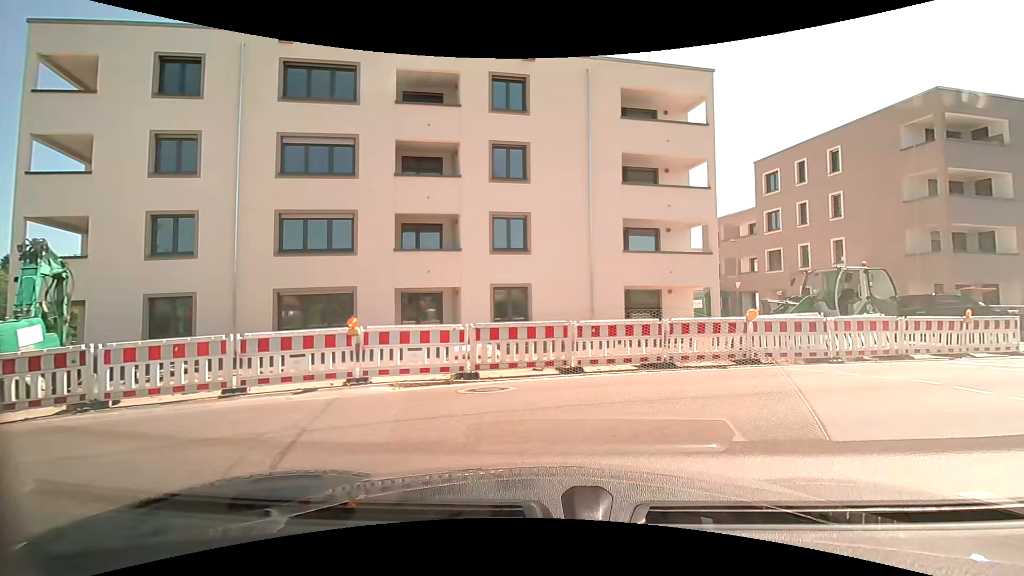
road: residential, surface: asphalt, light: Day
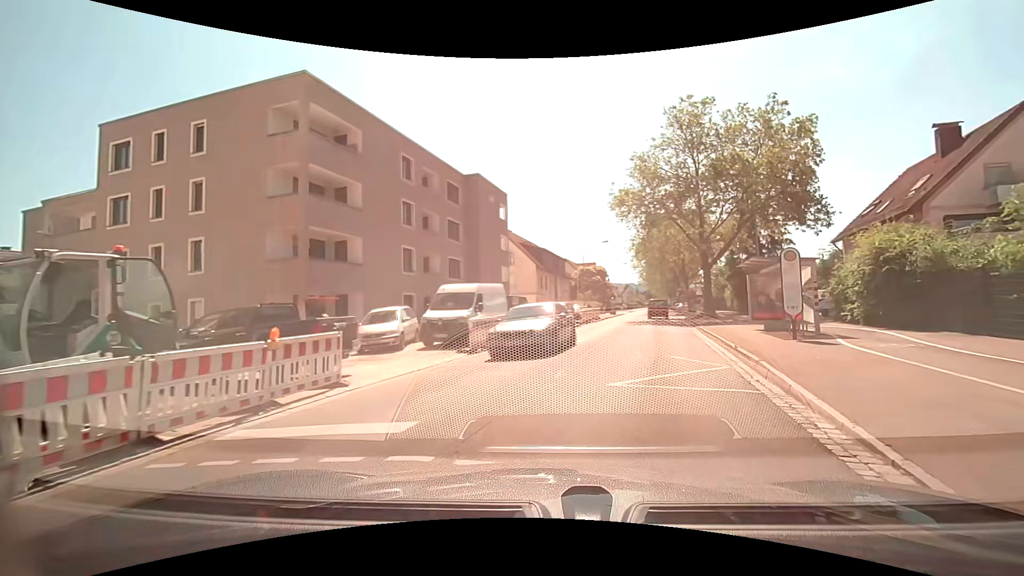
(+5.1, +7.8) m; +60°
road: secondary
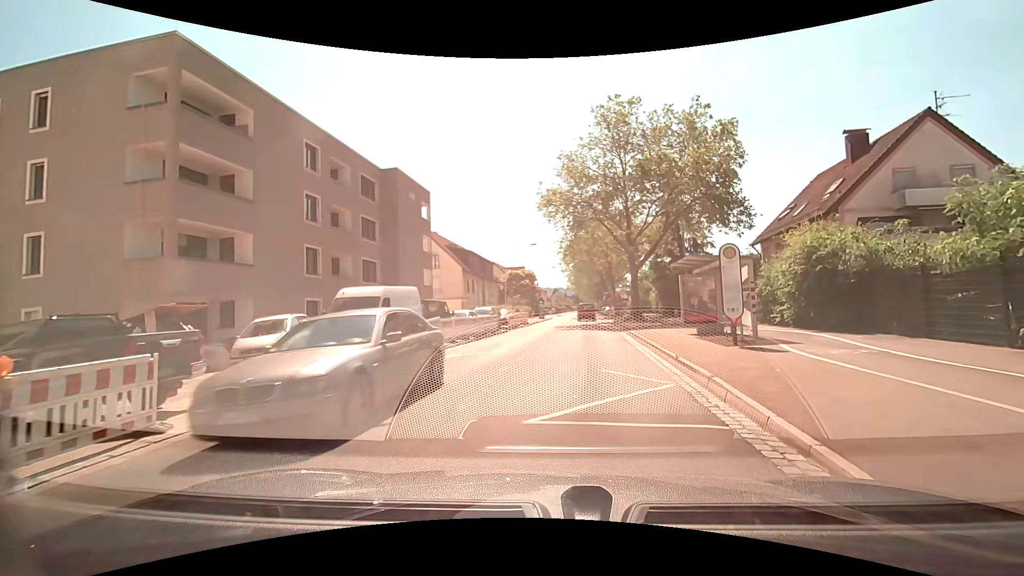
(+0.2, +2.5) m; +8°
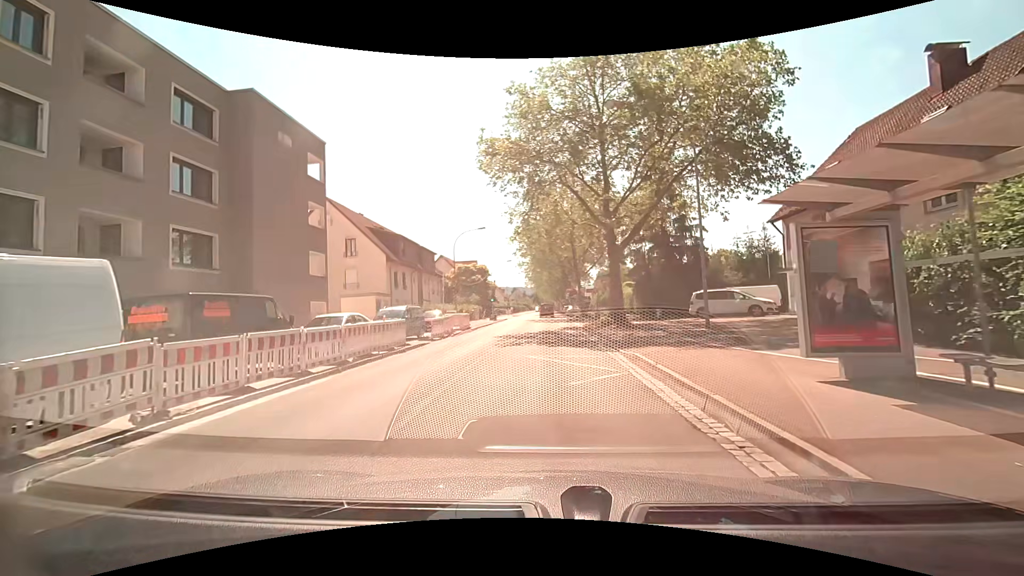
(+0.6, +12.8) m; +3°
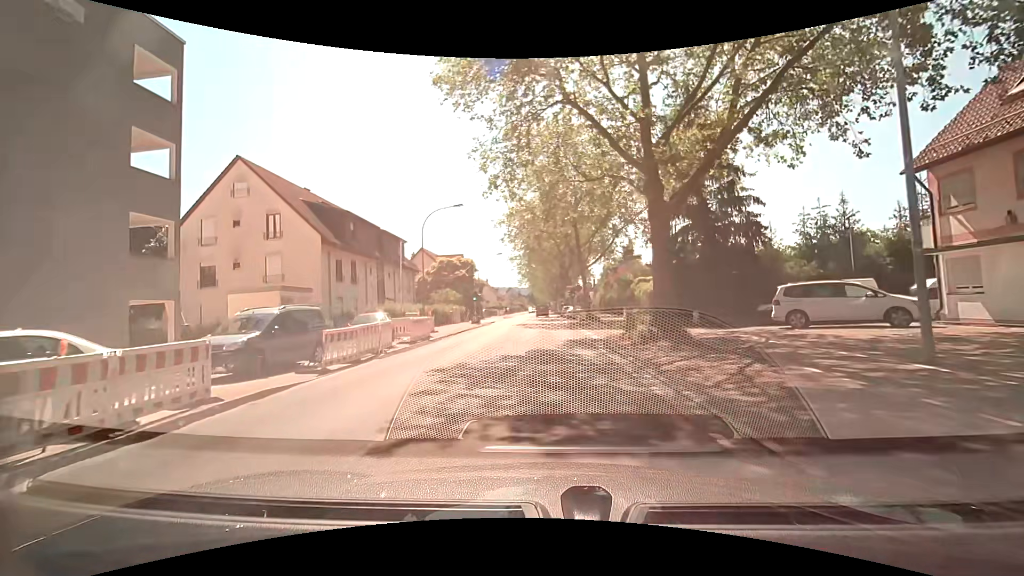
(+0.1, +12.0) m; +1°
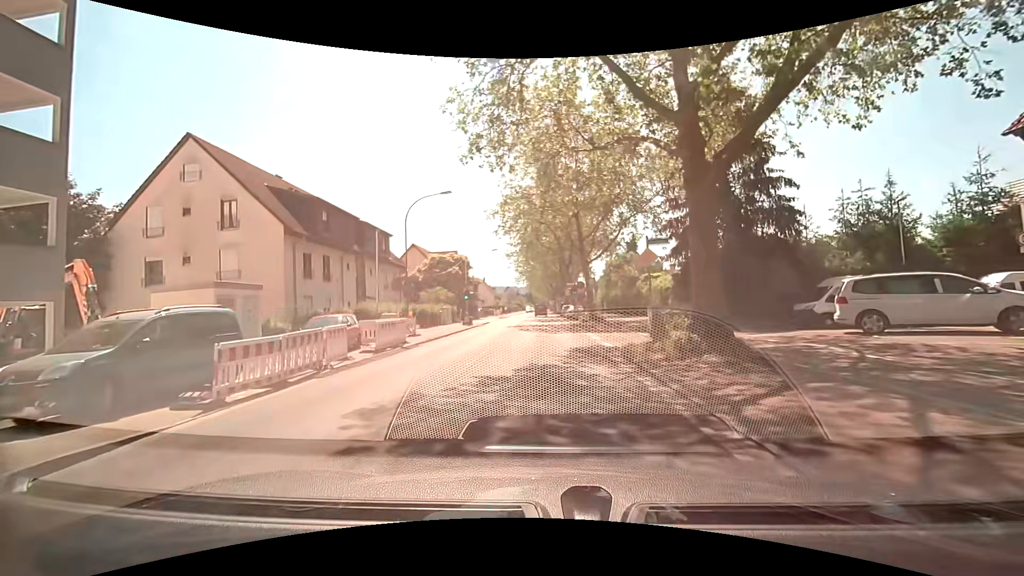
(0.0, +4.4) m; 0°
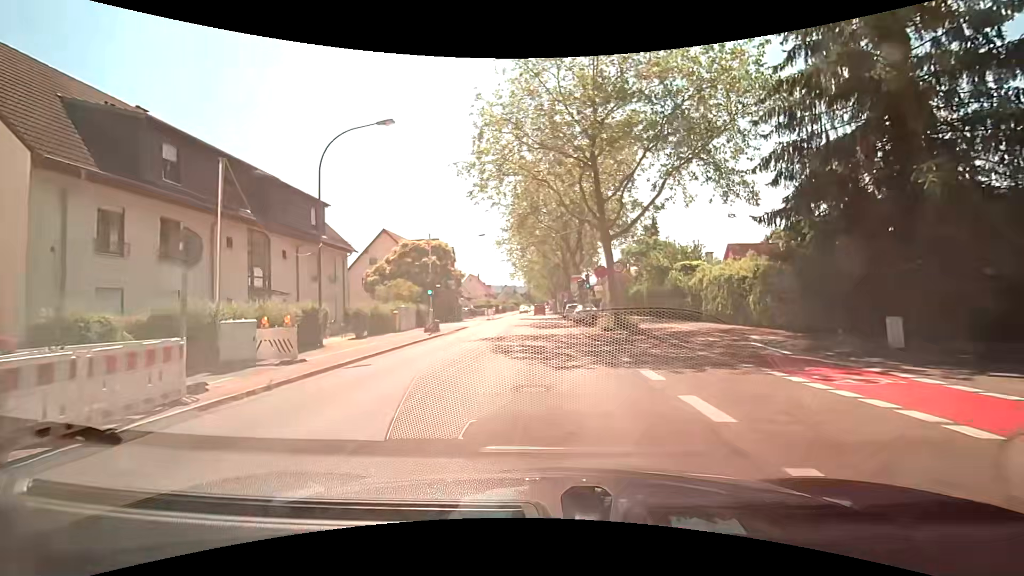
(0.0, +13.6) m; 0°
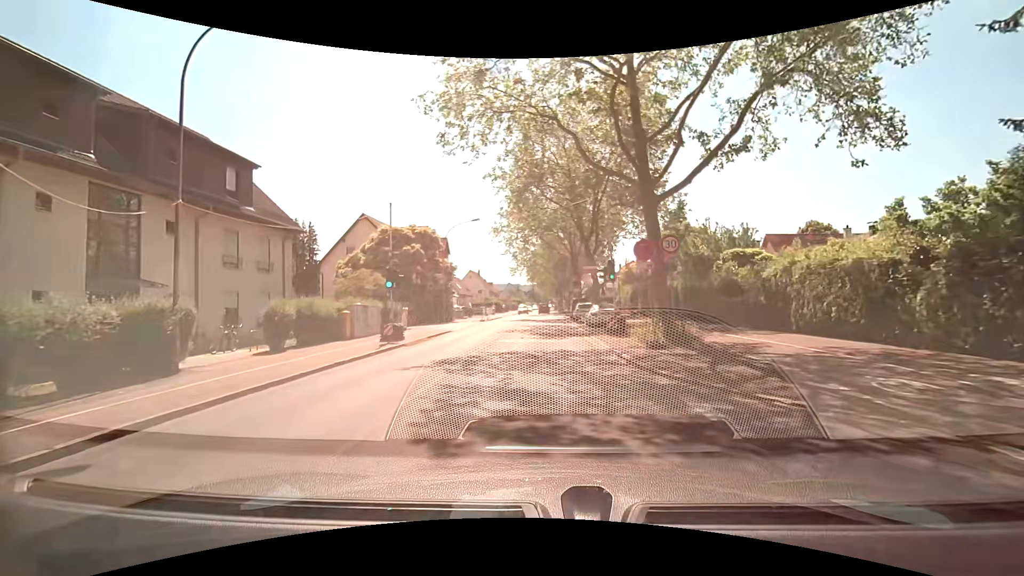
(0.0, +8.8) m; 0°
(0, +10) (0, +20) (0, +30) (0, +40) (0, +50) (0, +60) (0, +70) (0, +80) (0, +90) (0, +100) m
